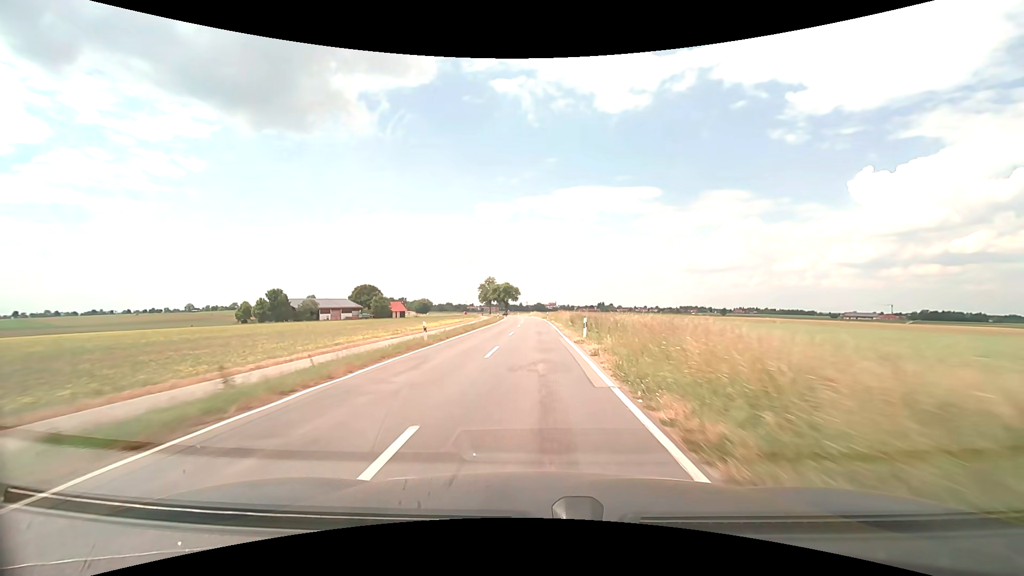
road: tertiary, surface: asphalt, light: Day
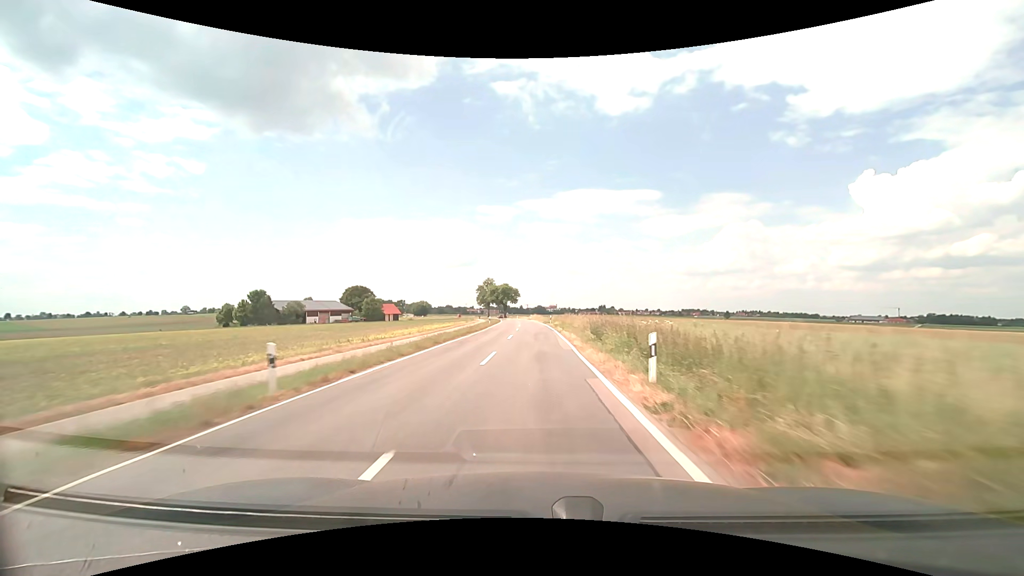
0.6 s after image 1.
(0.0, +13.2) m; 0°
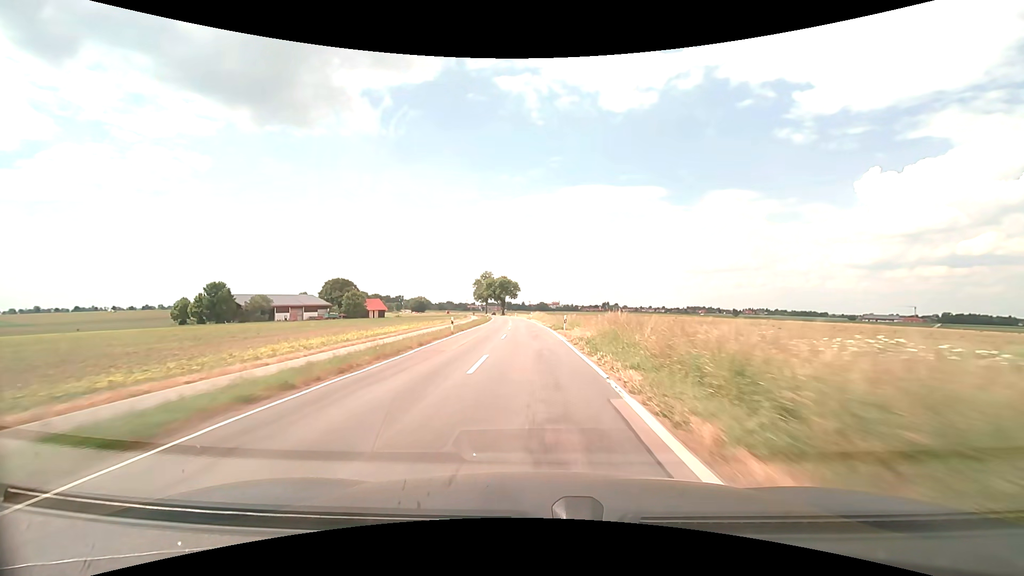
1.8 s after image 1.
(-0.1, +26.7) m; 0°
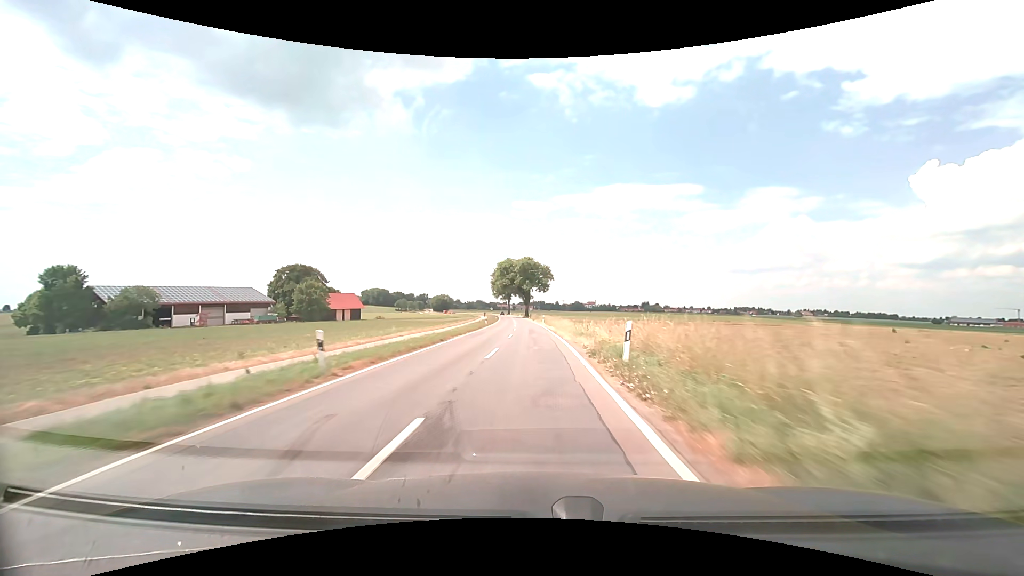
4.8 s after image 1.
(-2.5, +69.1) m; -4°
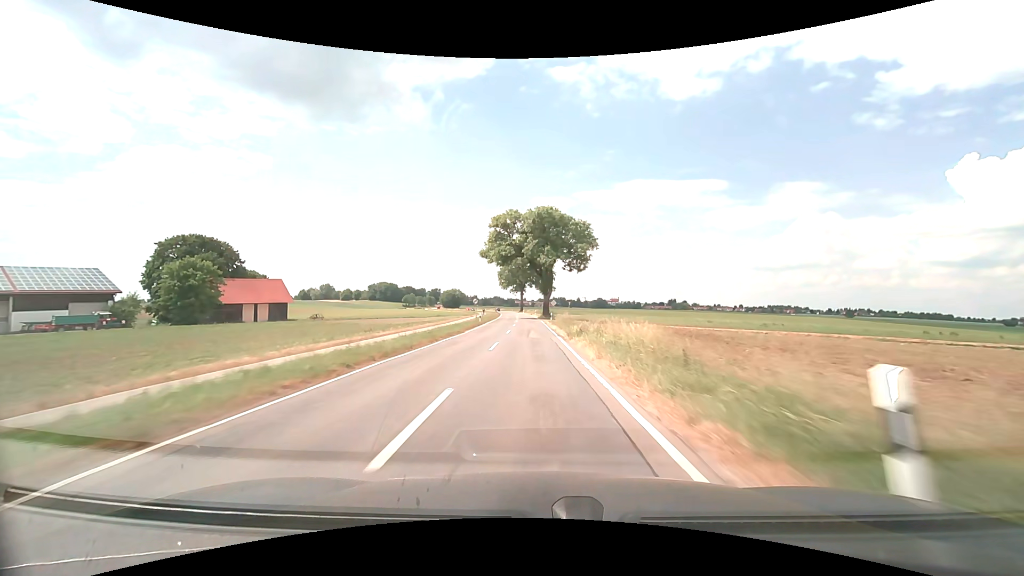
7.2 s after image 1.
(-1.2, +58.3) m; -2°
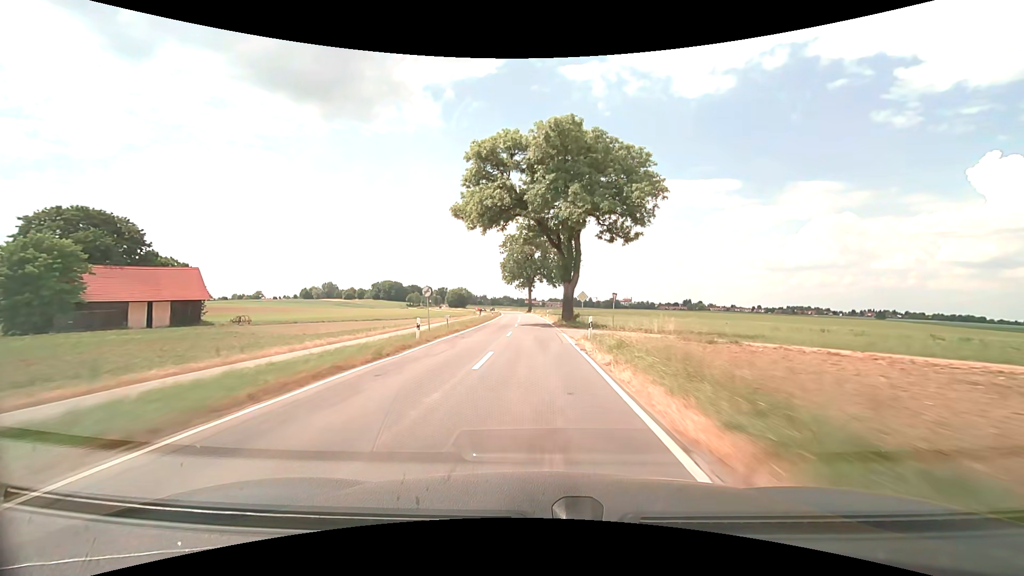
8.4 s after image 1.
(-0.3, +29.8) m; -1°
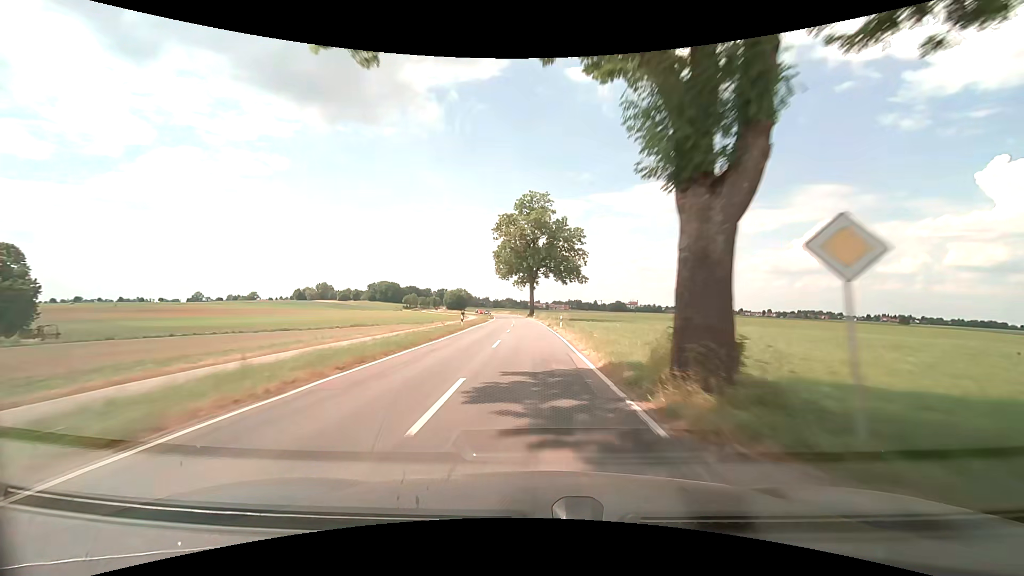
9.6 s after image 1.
(-0.3, +30.1) m; -1°
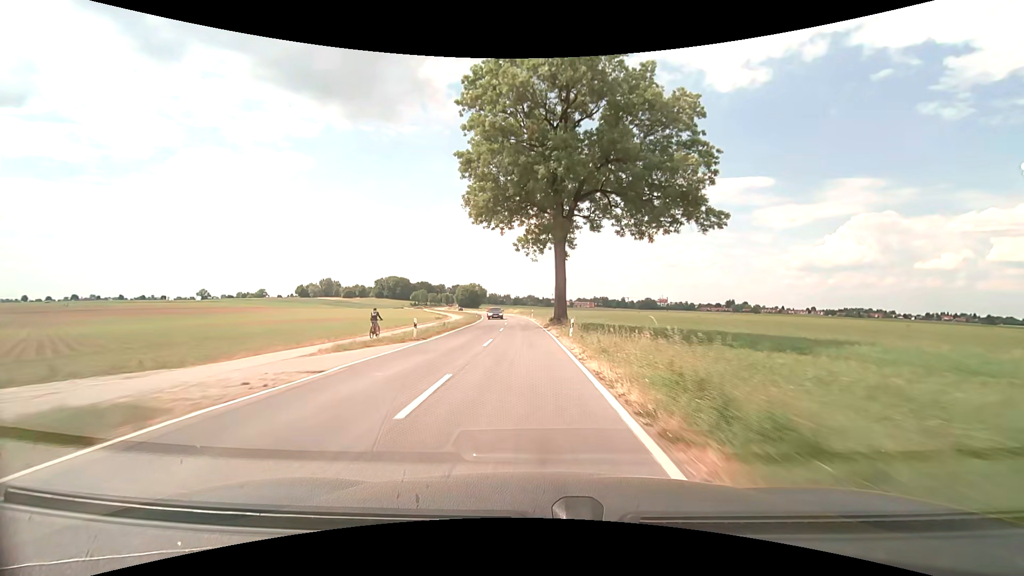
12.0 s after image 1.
(-1.0, +59.9) m; -2°
(0, +10) (0, +20) (-1, +30) (-1, +40) (-1, +50) (-2, +60) (-3, +70) (-4, +80) (-5, +90) (-6, +100) m
